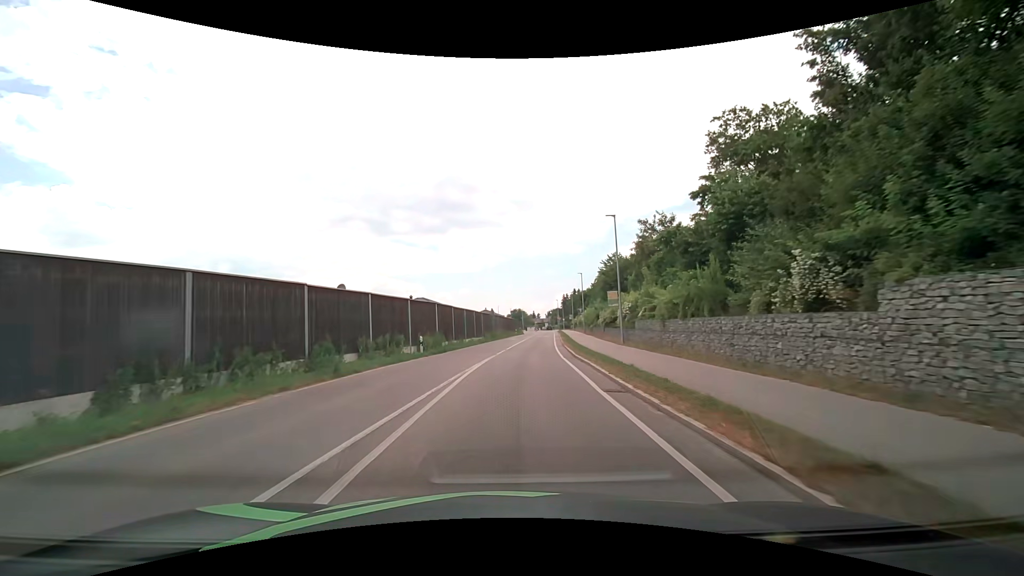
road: secondary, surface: asphalt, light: Day
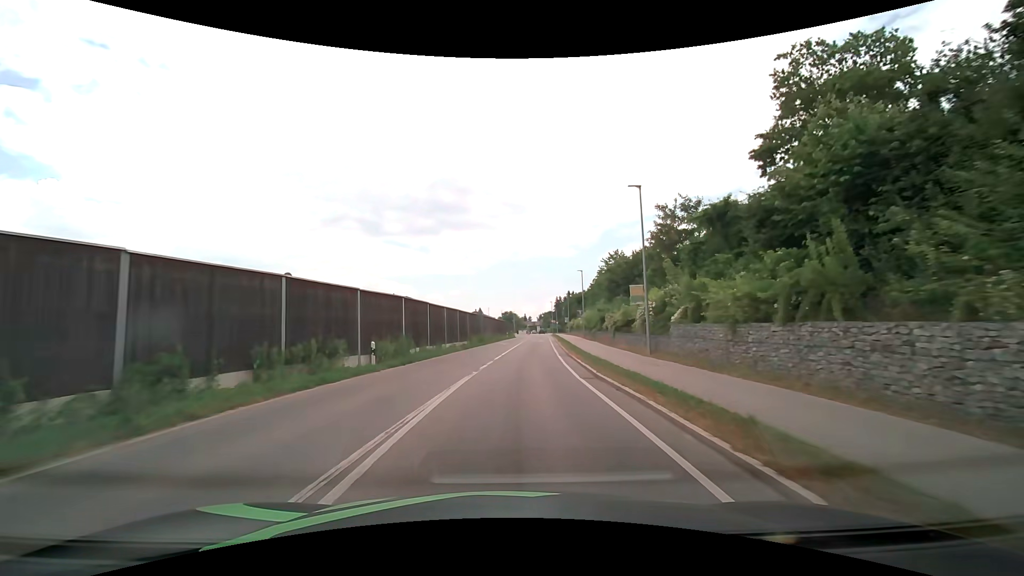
(0.0, +7.6) m; 0°
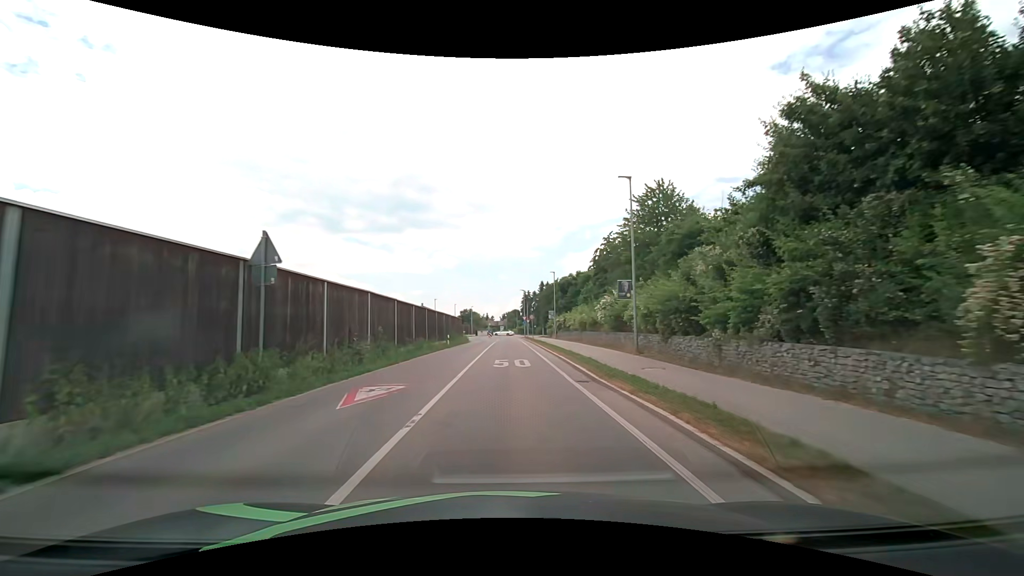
(+2.0, +38.1) m; +5°
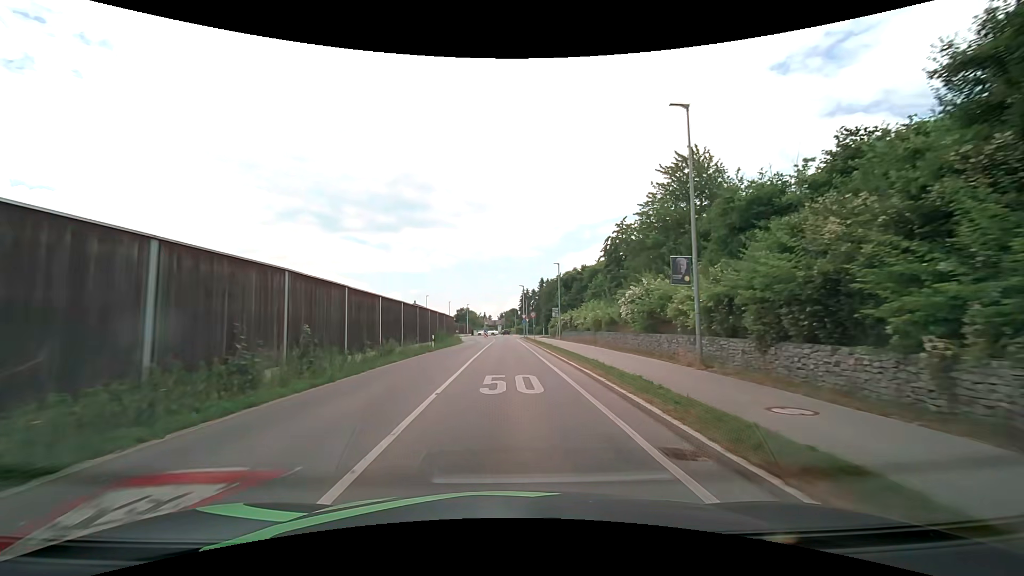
(0.0, +7.6) m; 0°
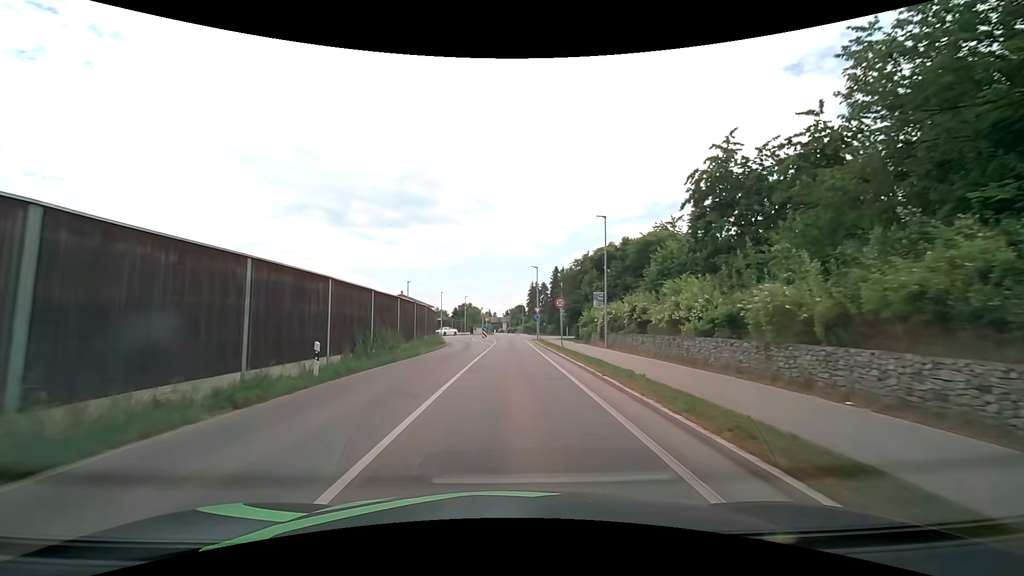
(-0.1, +22.2) m; -1°
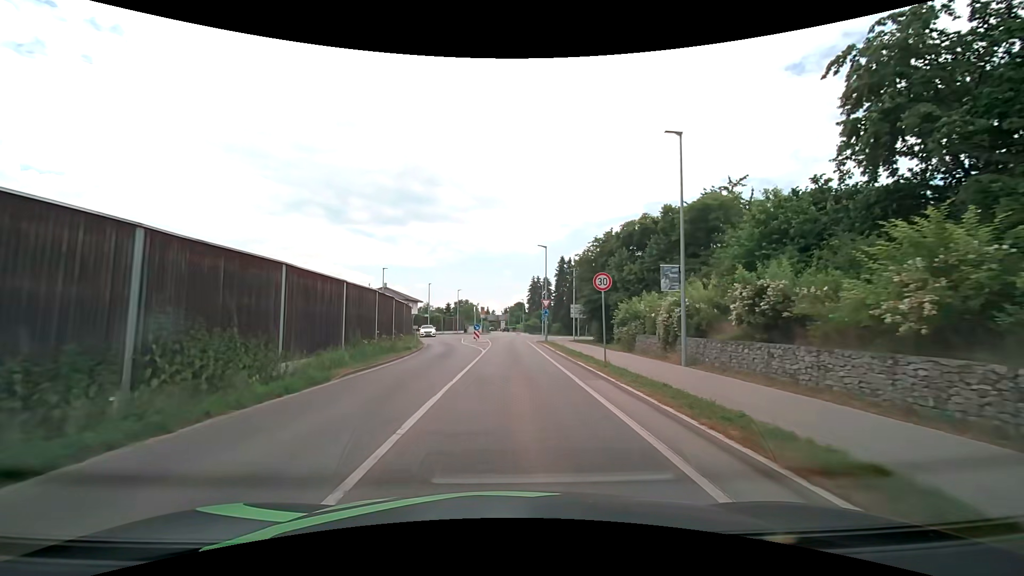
(0.0, +13.2) m; 0°
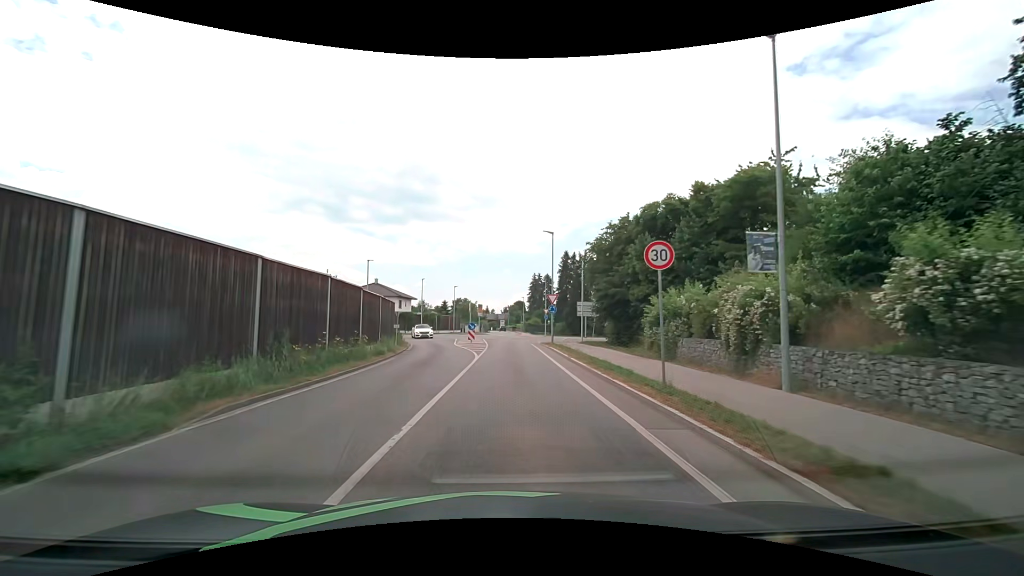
(0.0, +6.0) m; 0°
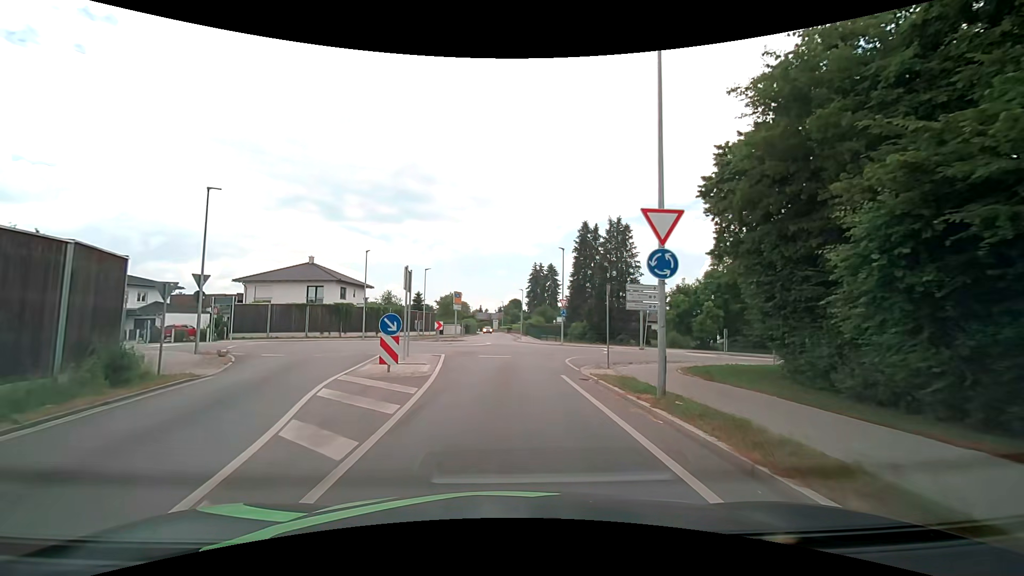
(+0.1, +25.7) m; 0°
(0, +10) (0, +20) (0, +30) (0, +40) (-1, +50) (-1, +60) (-1, +70) (-1, +80) (-1, +90) (-1, +100) m
